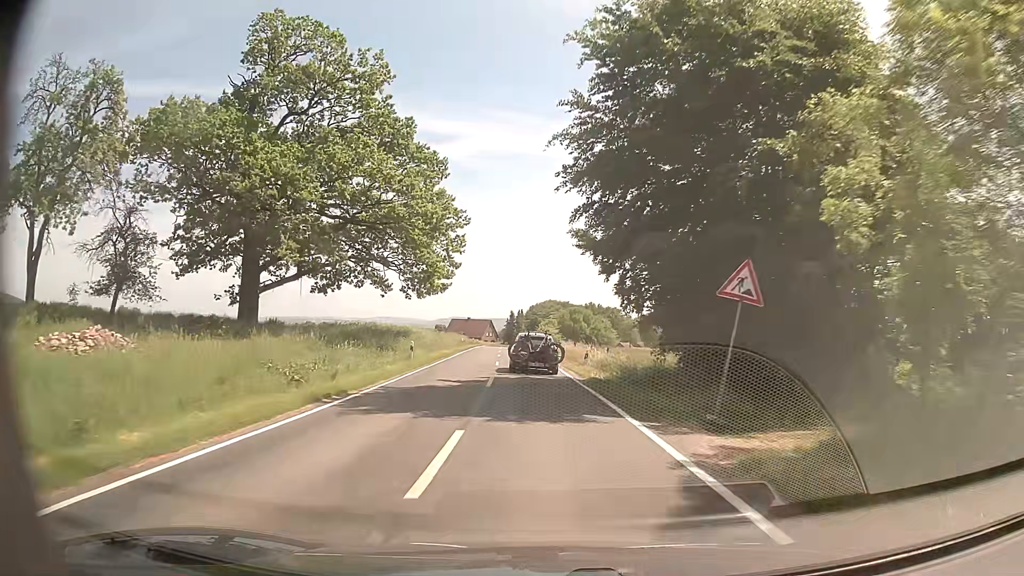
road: tertiary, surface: asphalt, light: Day
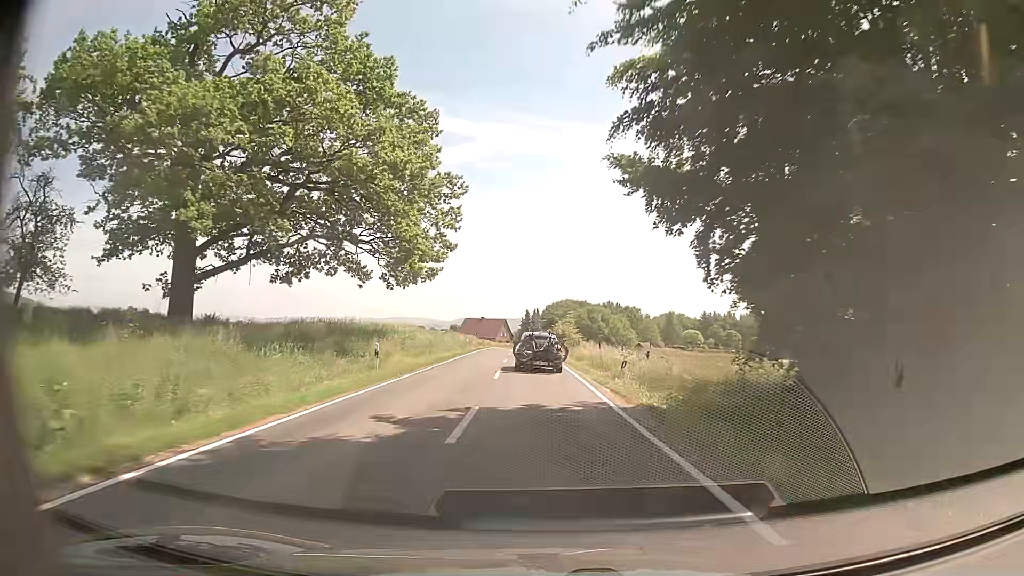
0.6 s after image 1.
(-0.1, +9.3) m; -1°
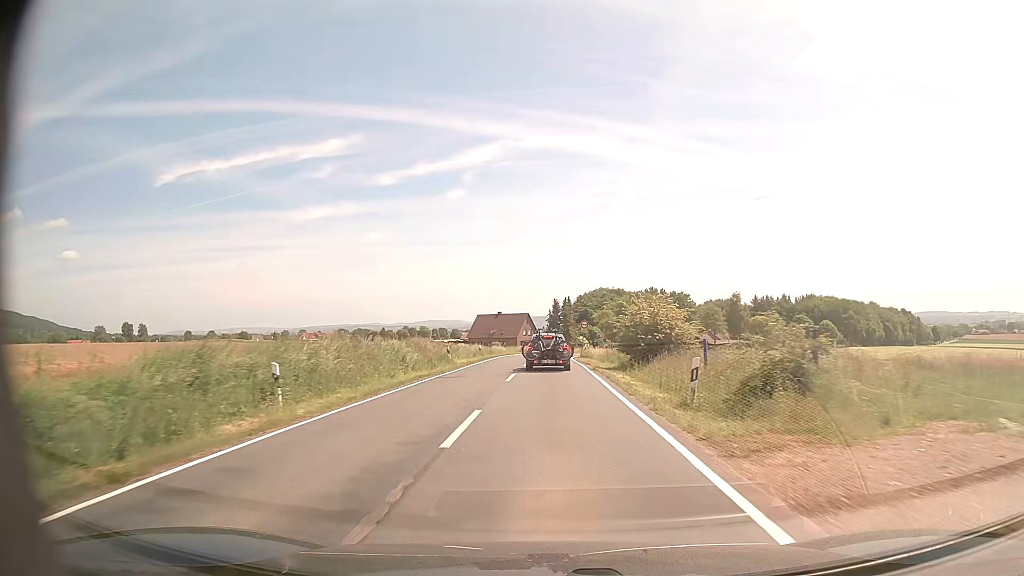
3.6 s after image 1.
(-1.2, +48.2) m; -2°
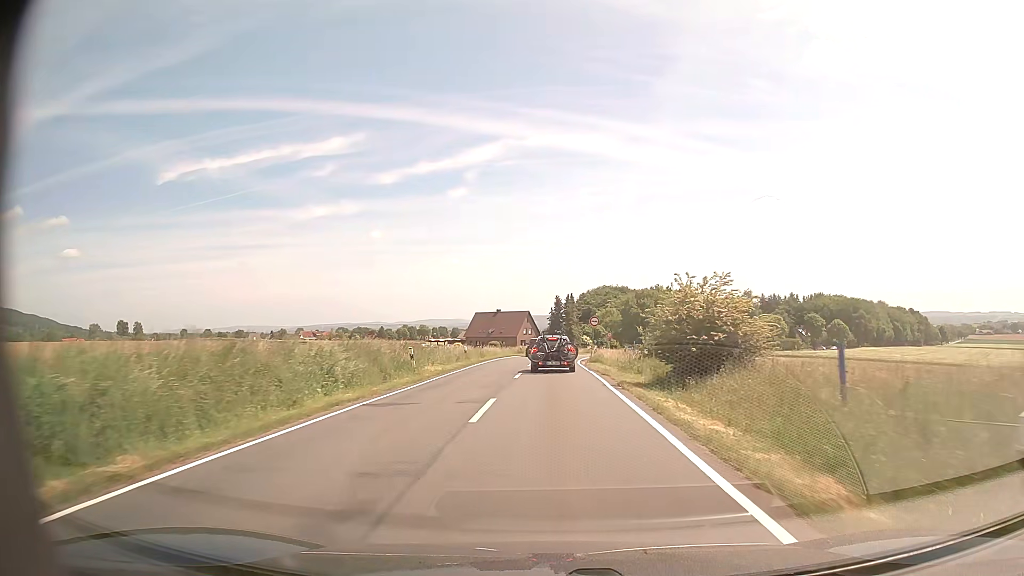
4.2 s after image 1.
(0.0, +9.4) m; 0°
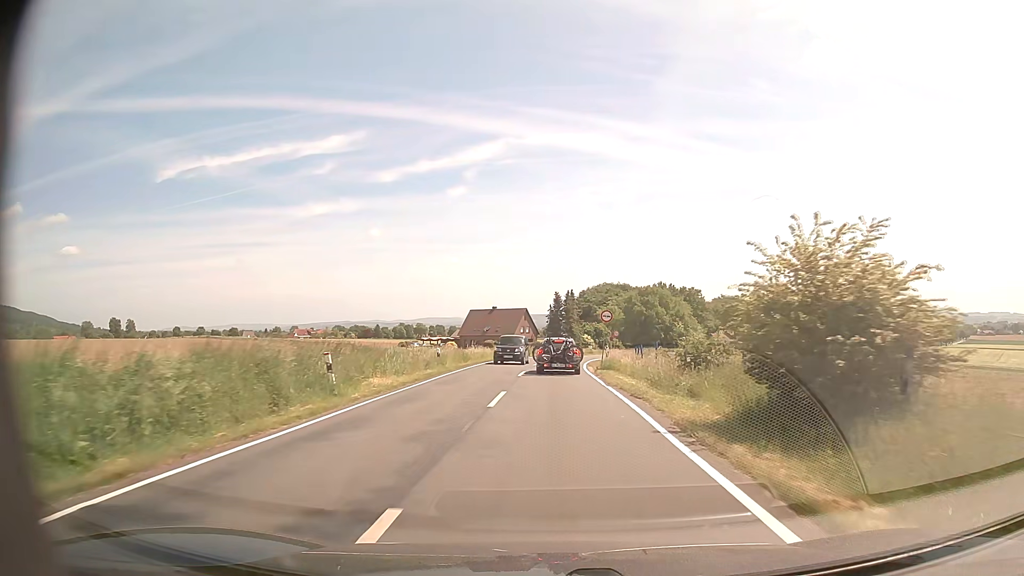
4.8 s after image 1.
(0.0, +9.3) m; 0°
